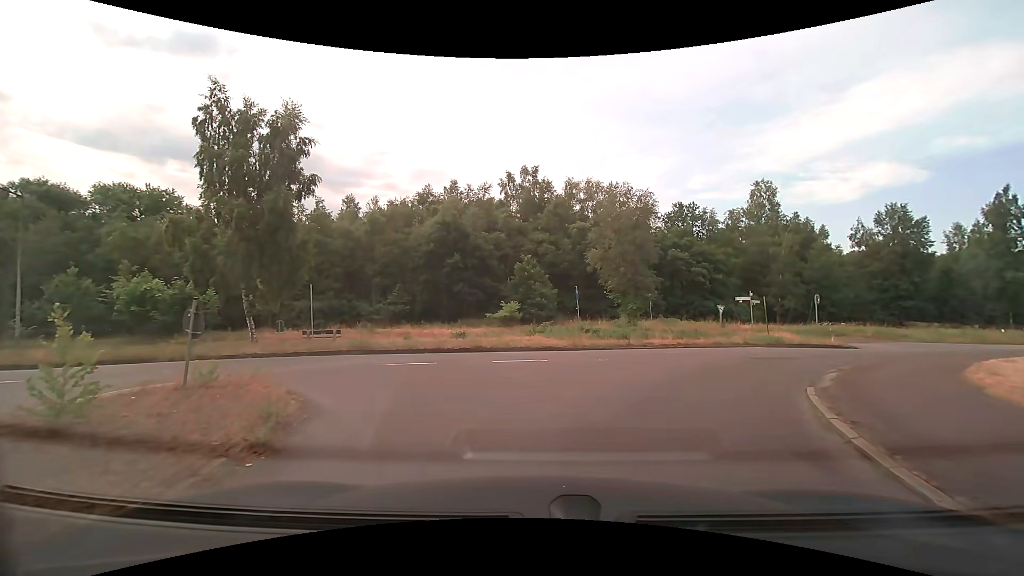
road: secondary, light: Day
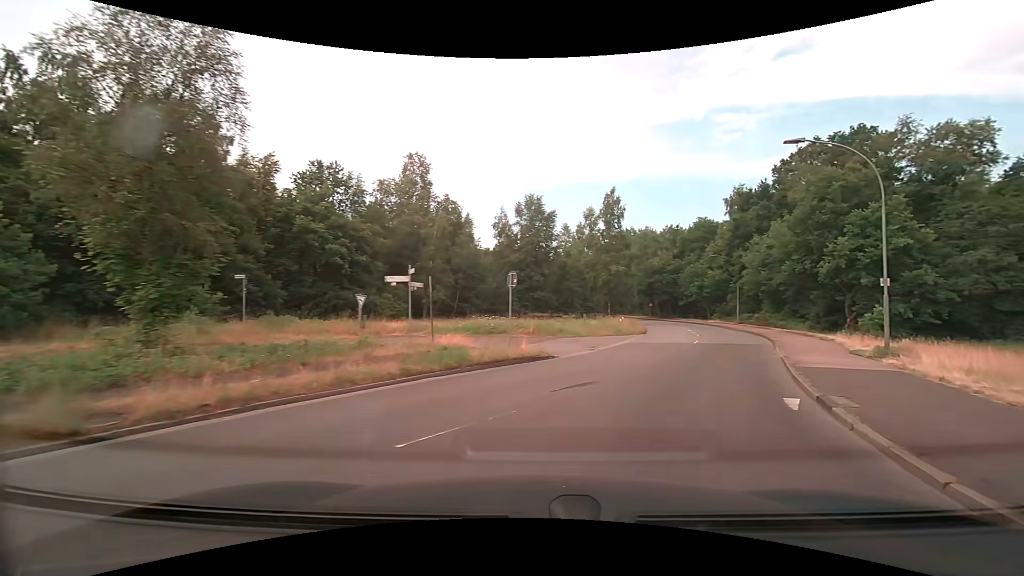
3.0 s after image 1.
(+4.5, +15.6) m; +39°
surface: asphalt
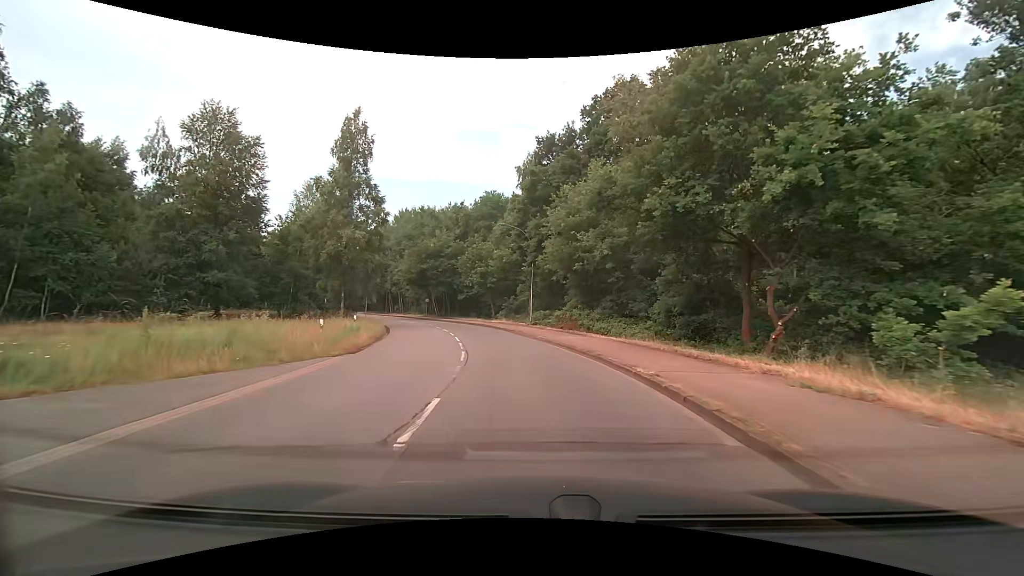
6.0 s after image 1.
(+6.9, +21.2) m; +24°
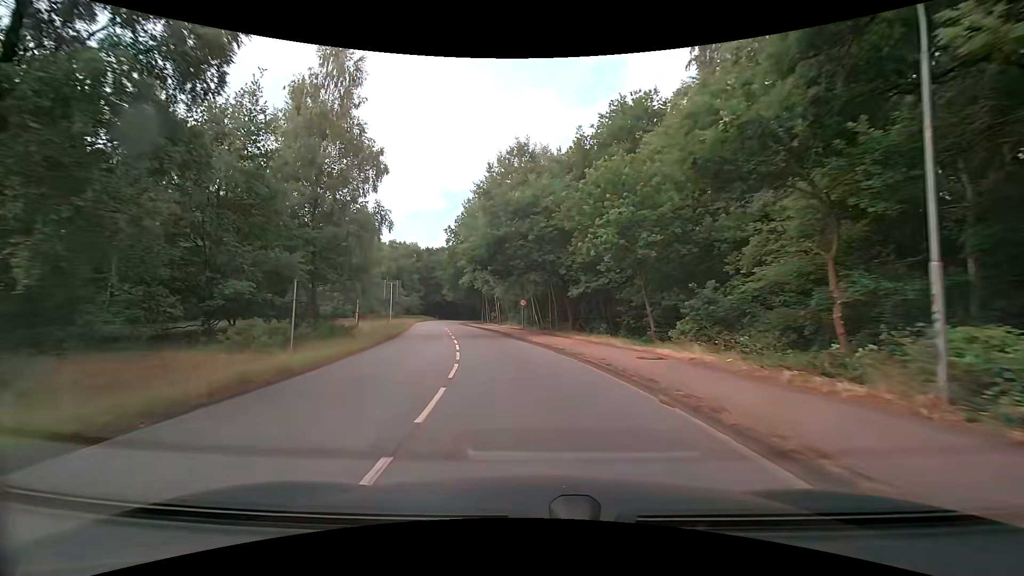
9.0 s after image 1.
(-3.3, +30.5) m; -15°
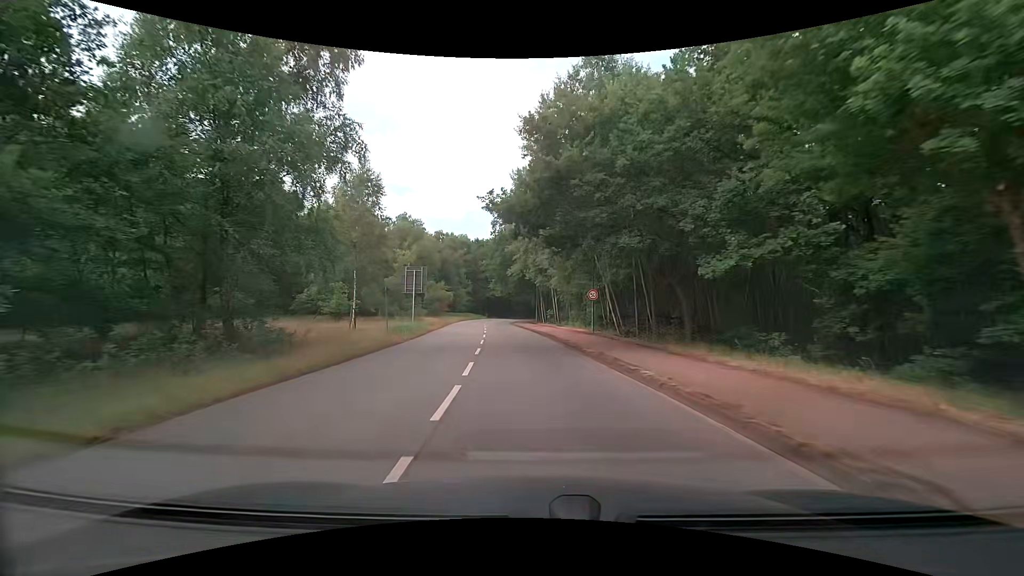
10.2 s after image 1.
(-0.6, +13.7) m; -5°
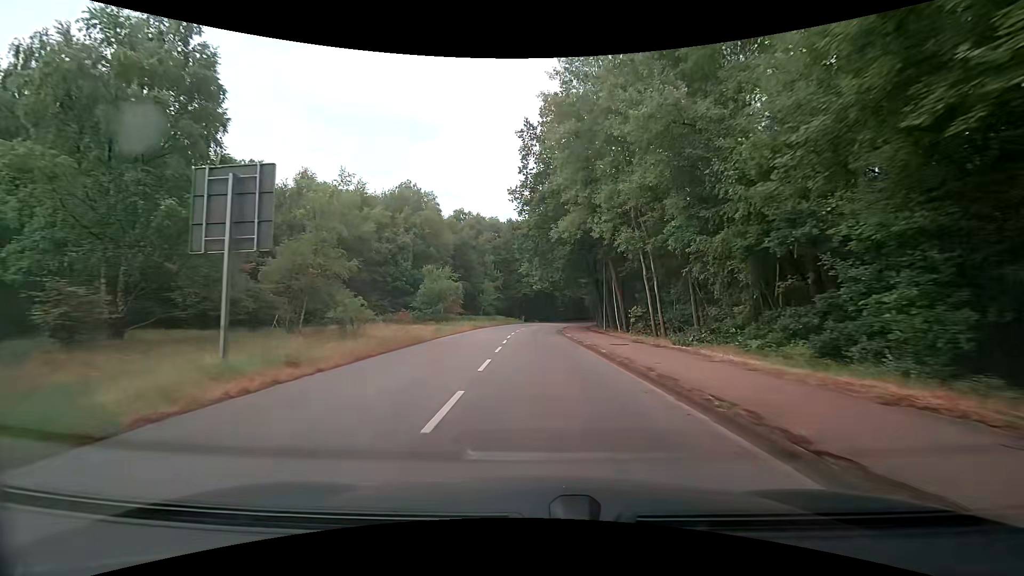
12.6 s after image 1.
(-1.8, +28.5) m; -6°
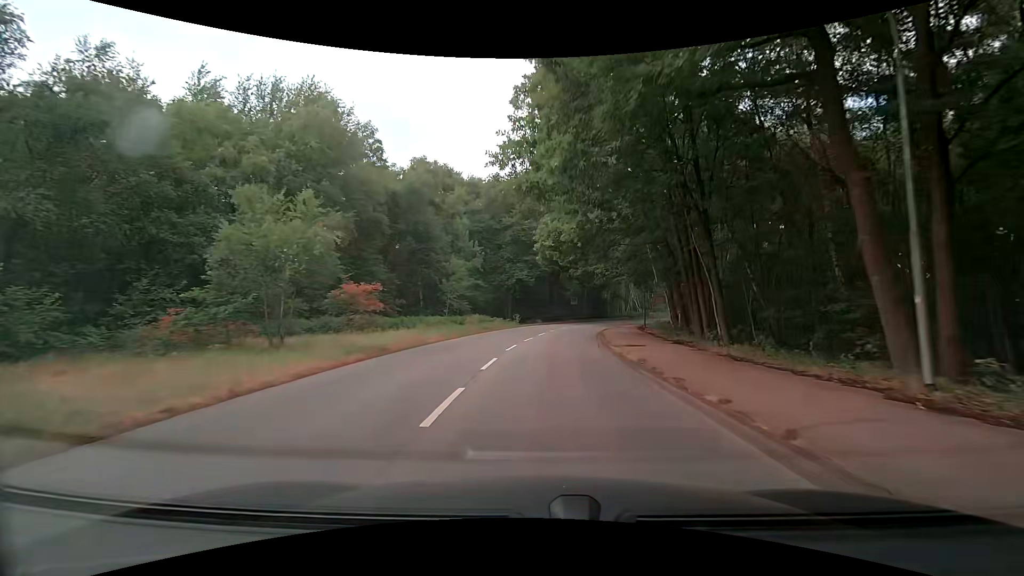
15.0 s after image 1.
(-0.2, +29.7) m; -1°
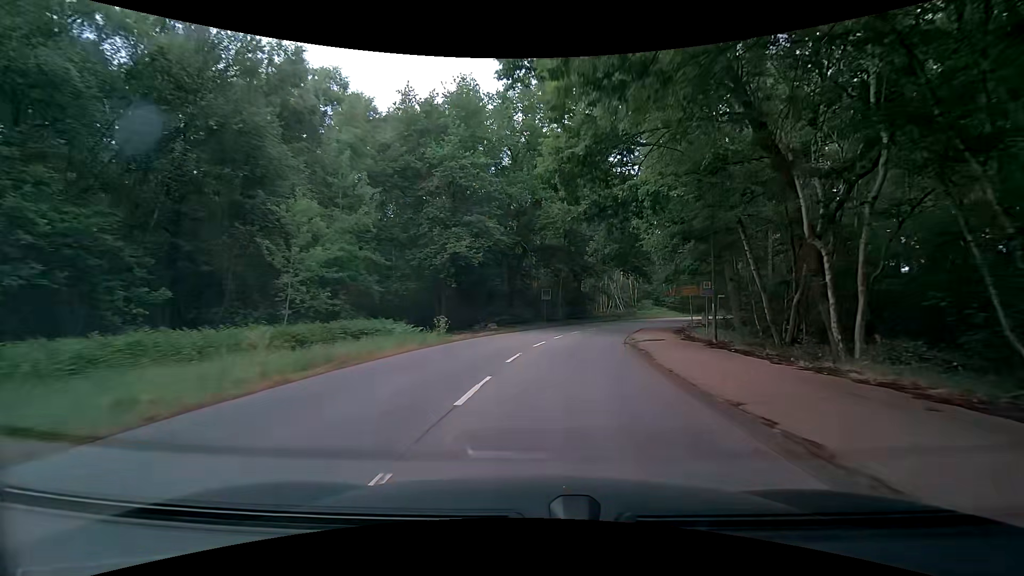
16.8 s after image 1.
(+0.8, +22.6) m; +6°
(0, +10) (+1, +20) (+2, +30) (+5, +40) (+8, +49) (+12, +58) (+16, +67) (+22, +76) (+27, +84) (+32, +93) m
